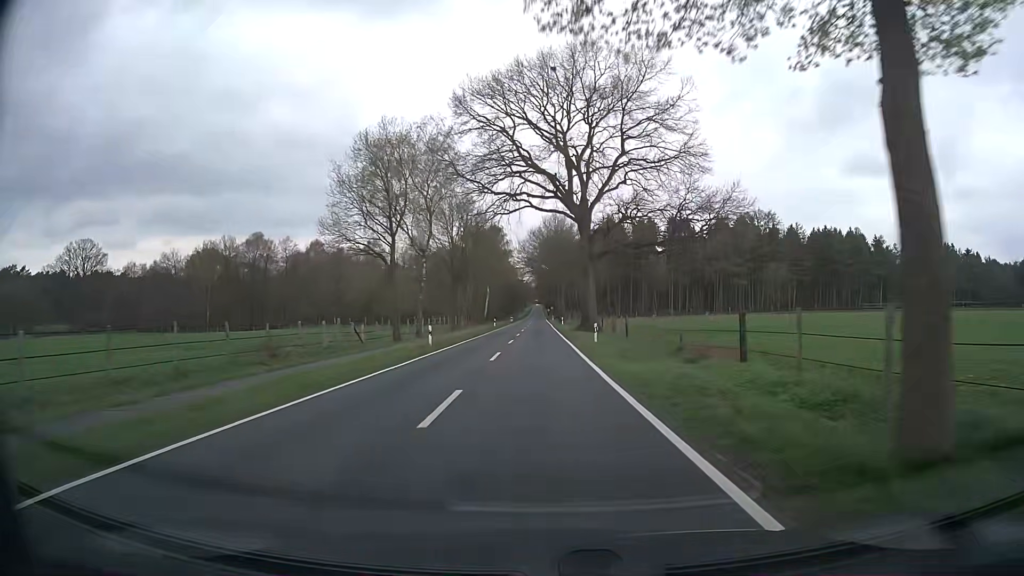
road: secondary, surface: asphalt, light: Day
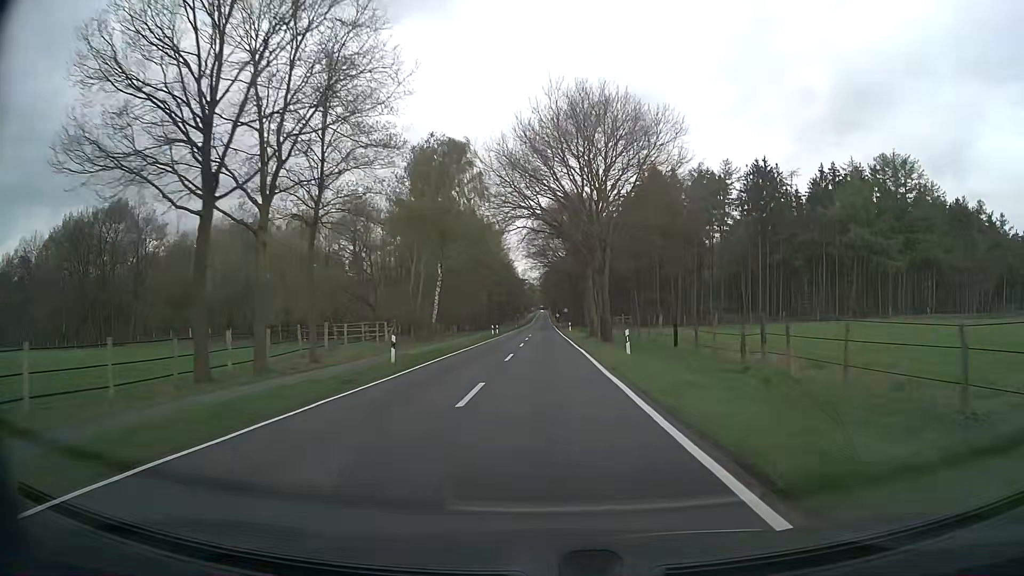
(-0.4, +58.1) m; -1°
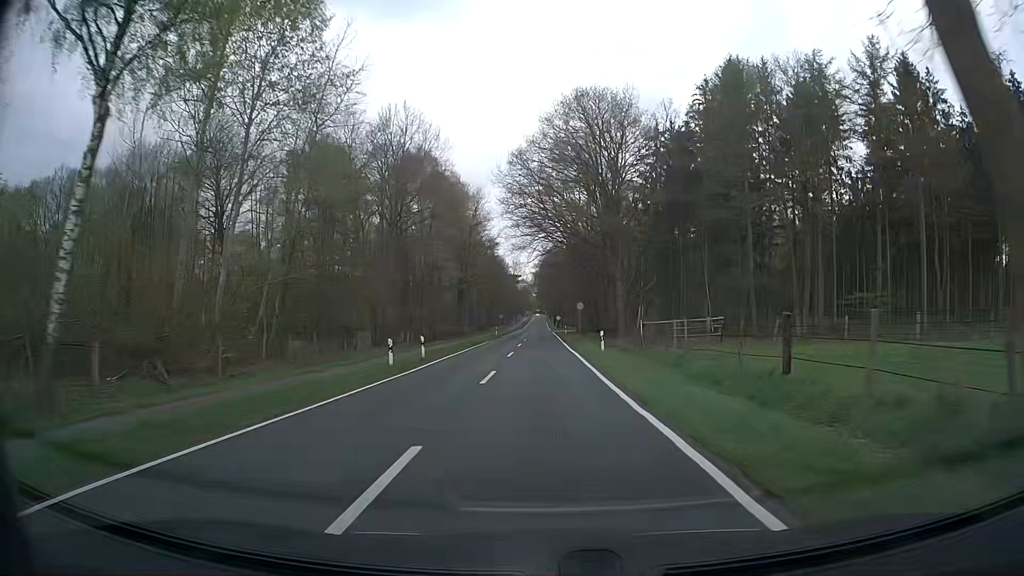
(+0.3, +43.9) m; 0°
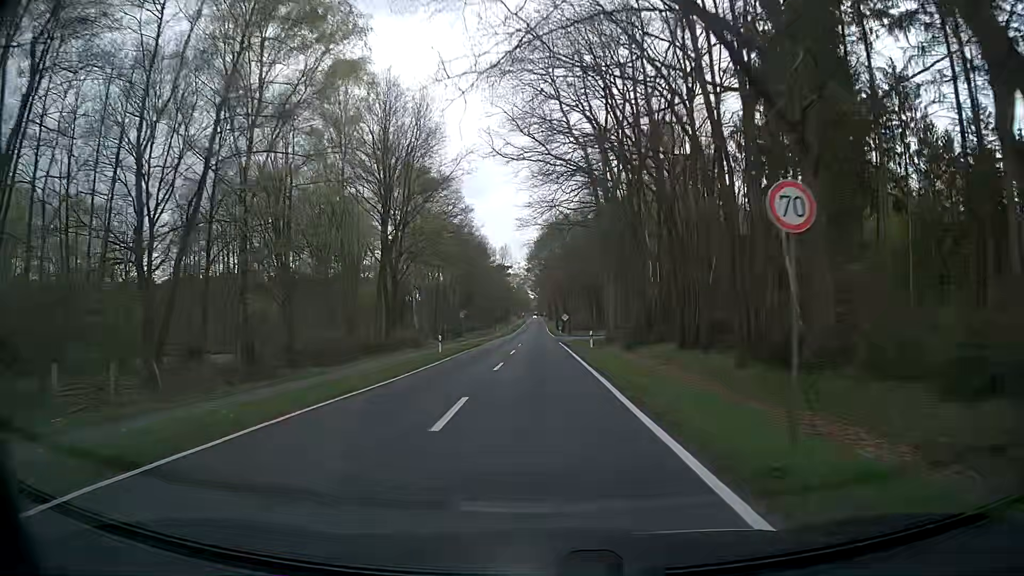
(+0.1, +43.4) m; 0°
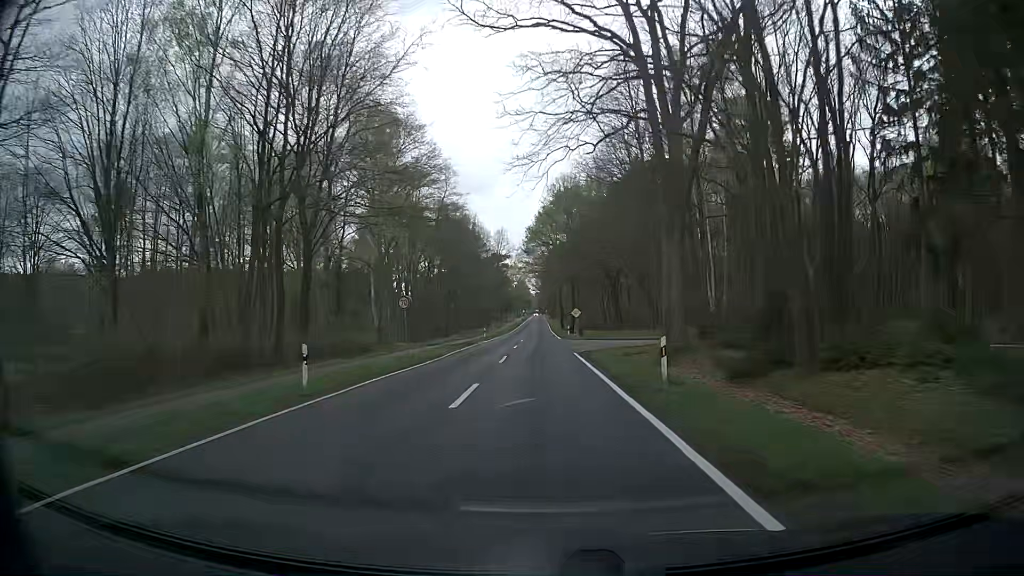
(0.0, +21.6) m; 0°
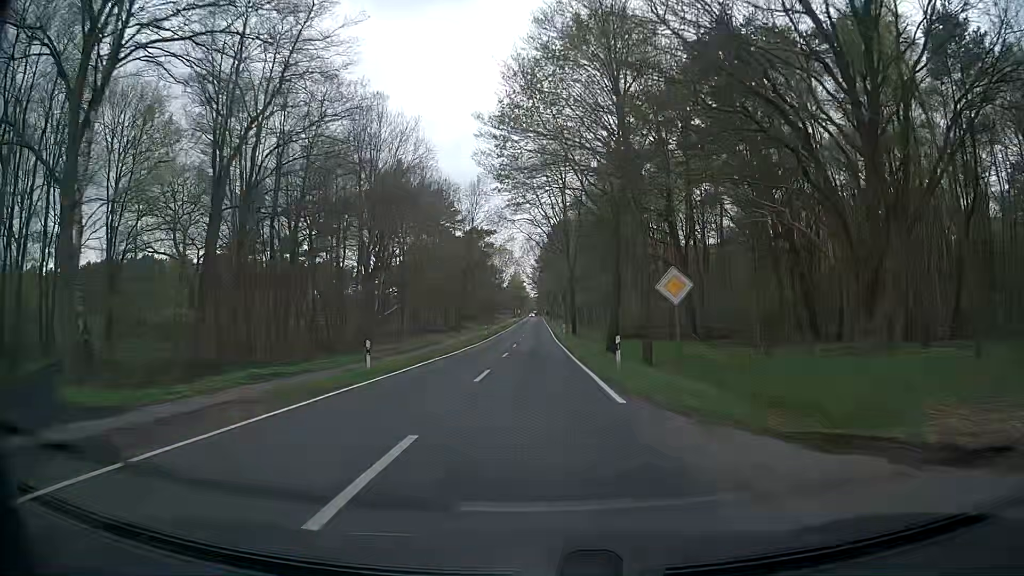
(-0.1, +43.1) m; 0°
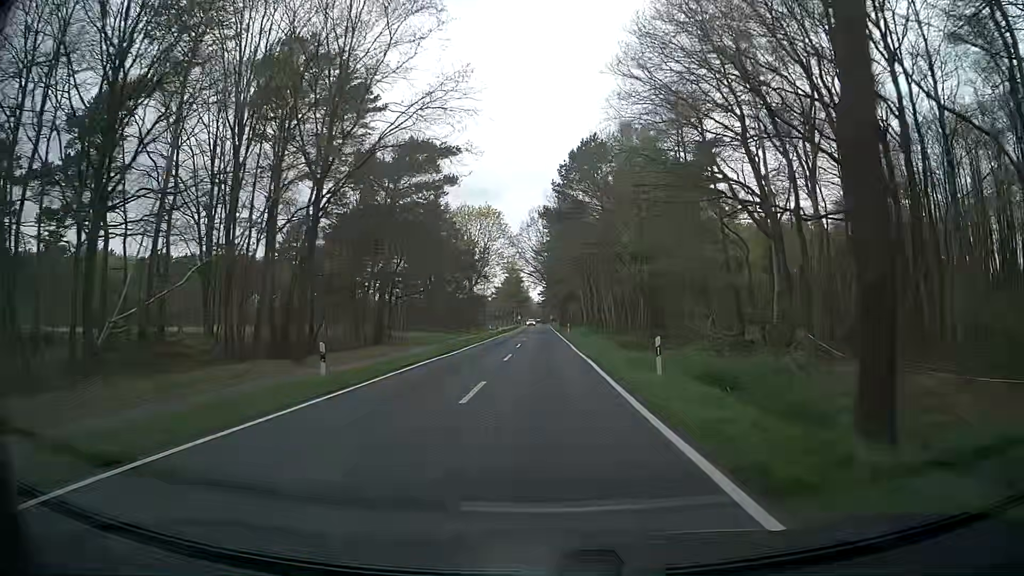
(-0.9, +53.7) m; -1°
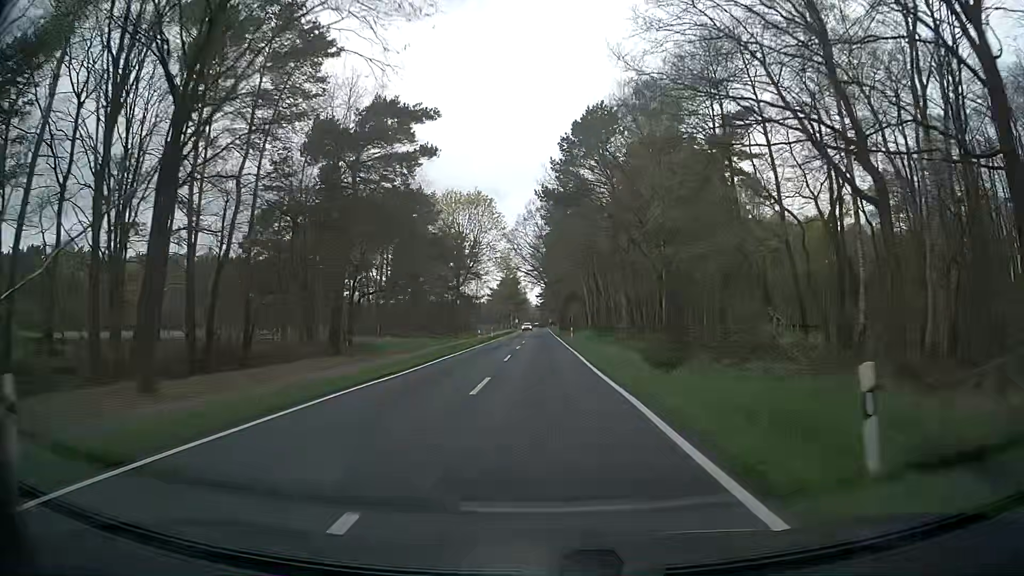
(0.0, +10.7) m; -1°
(0, +10) (0, +20) (0, +30) (0, +40) (0, +50) (+1, +60) (+1, +70) (+1, +80) (+1, +90) (+1, +100) m
